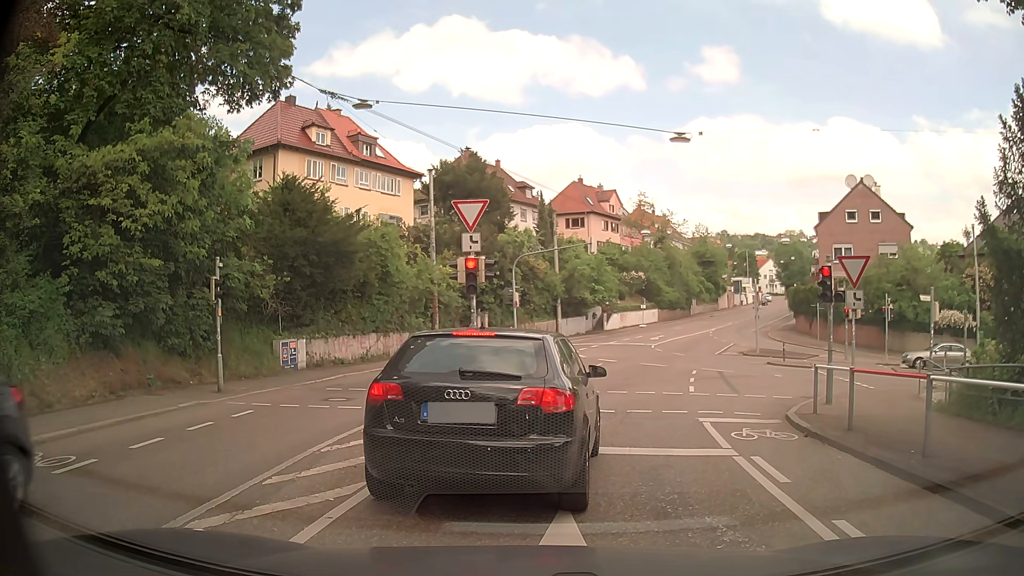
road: secondary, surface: asphalt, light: Day
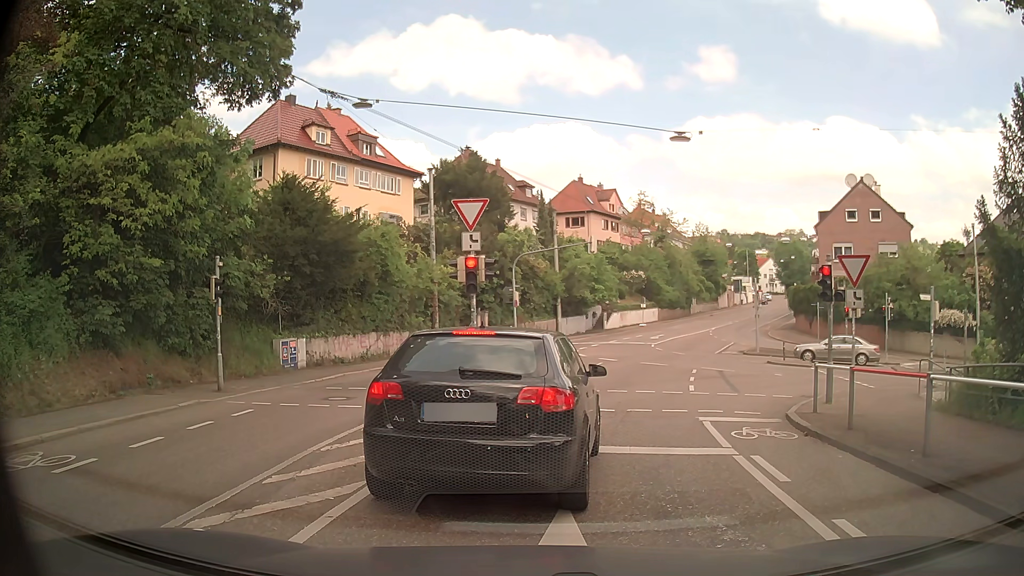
(0.0, 0.0) m; 0°
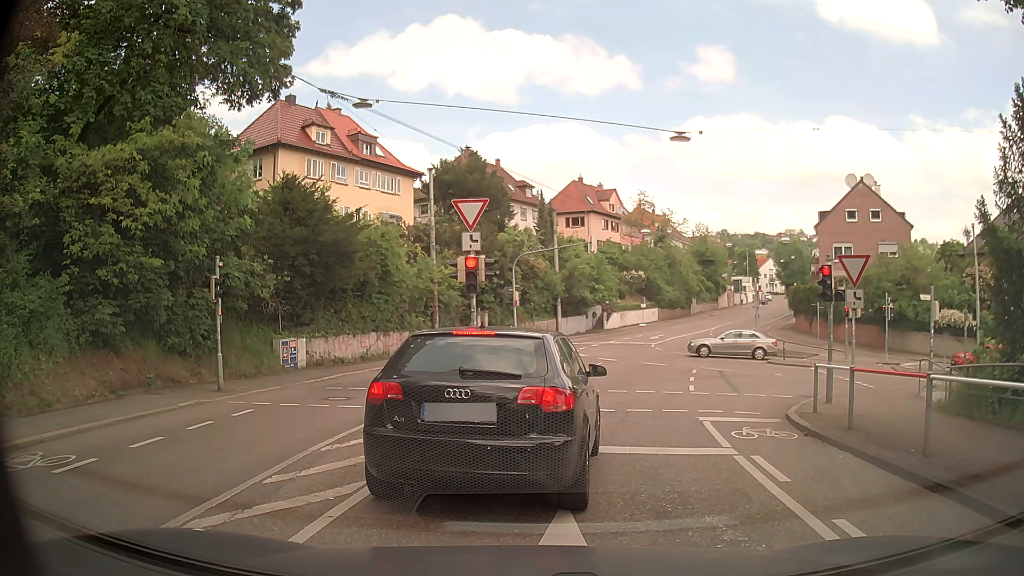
(0.0, 0.0) m; 0°
(0, +10) (+2, +20) (+4, +30) (+7, +39) (+11, +48) (+15, +57) (+20, +66) (+24, +75) (+29, +84) (+34, +93) m
